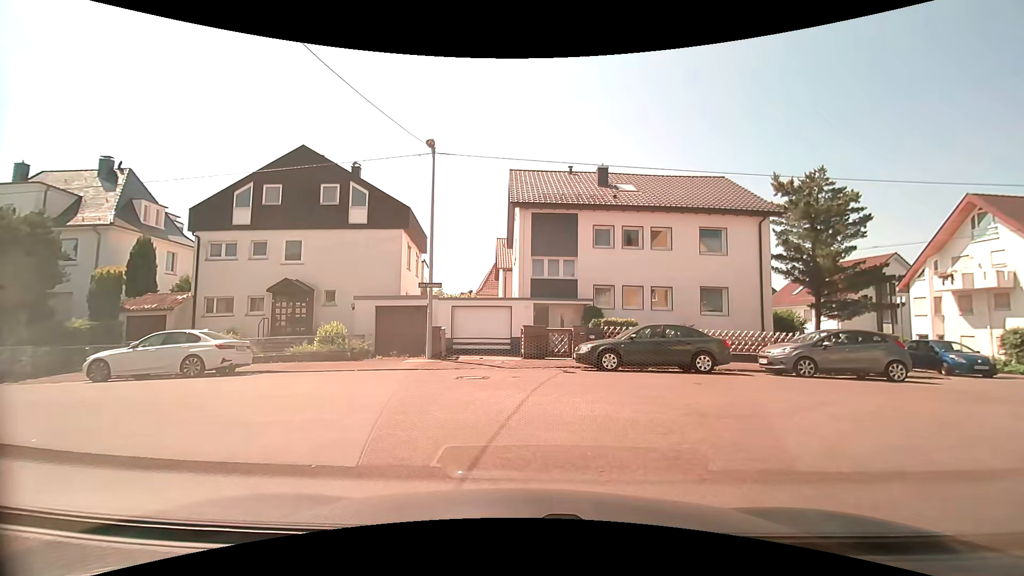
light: Day
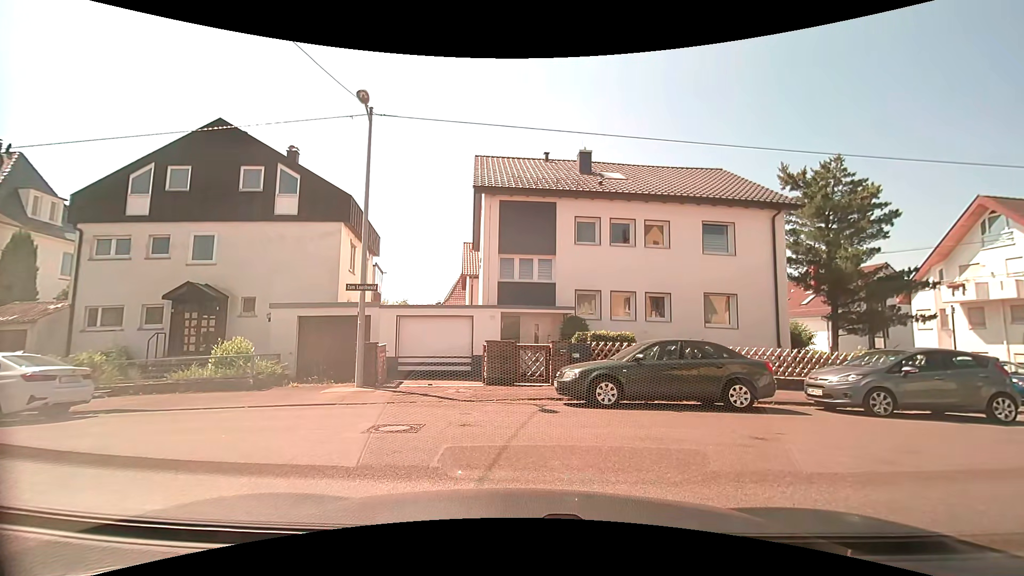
(+0.3, +4.4) m; +5°
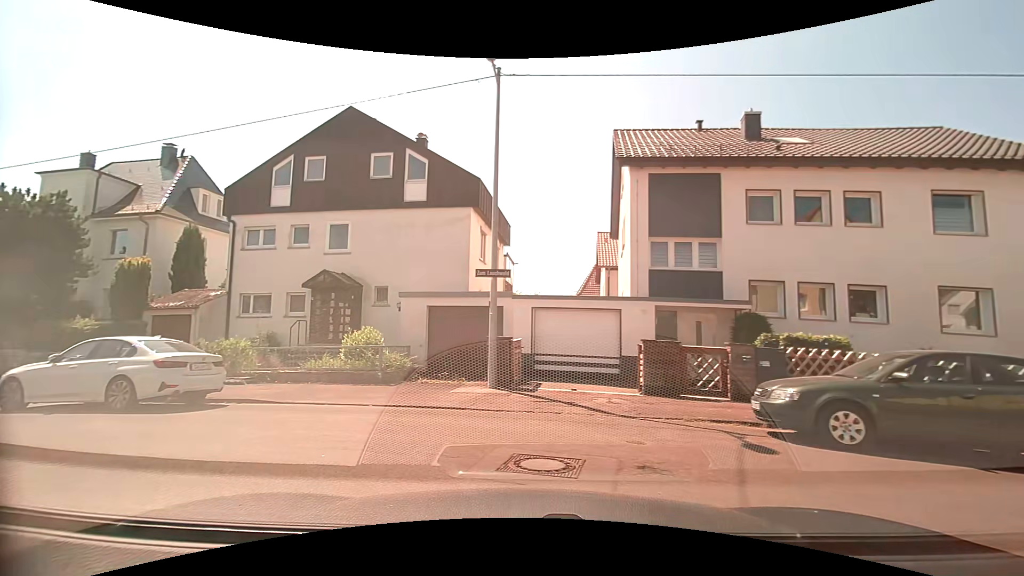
(-0.3, +2.5) m; -15°
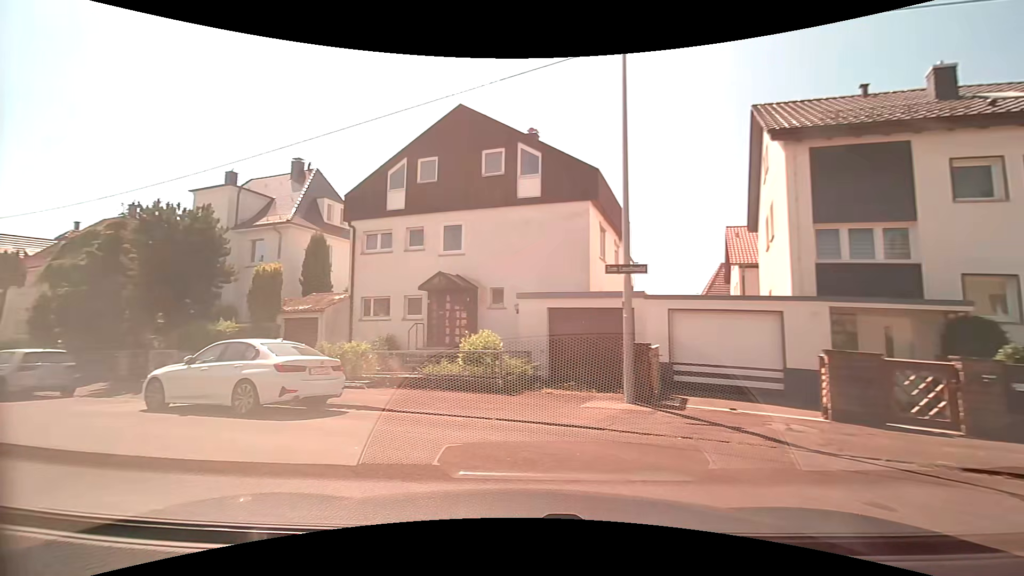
(-0.1, +1.6) m; -10°
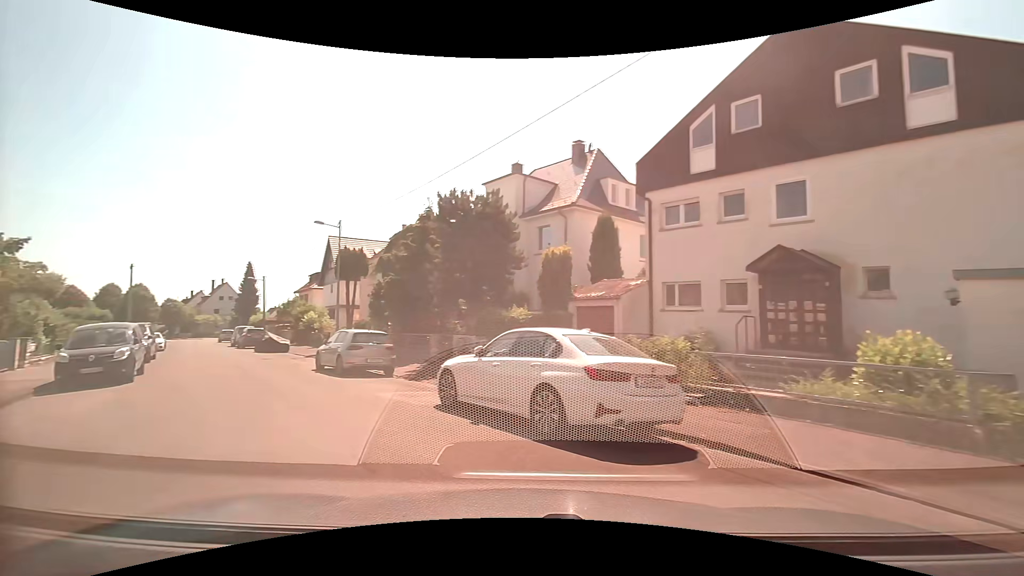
(-1.2, +3.8) m; -32°
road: residential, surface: asphalt
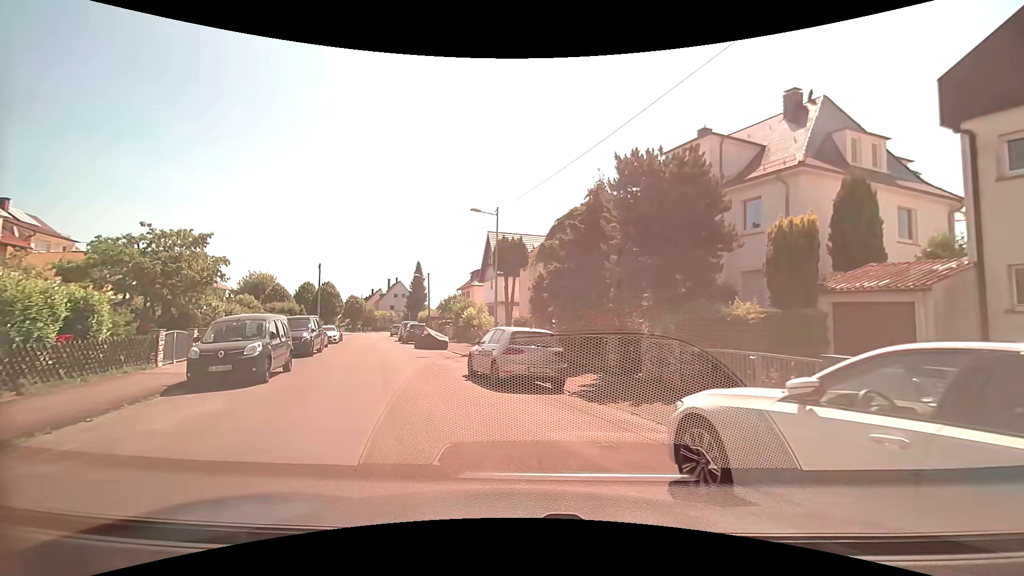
(-0.9, +4.5) m; -19°
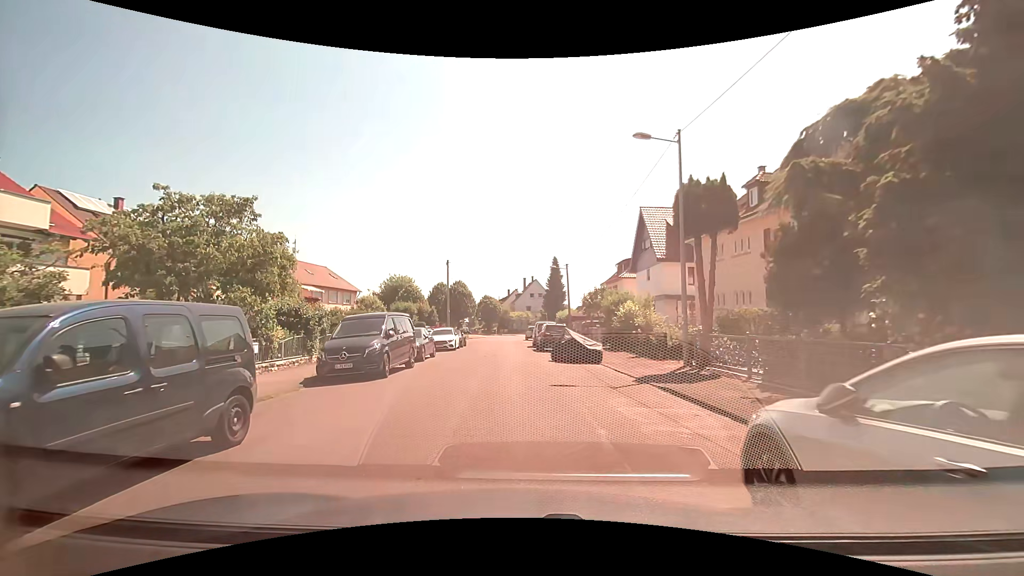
(-1.6, +10.7) m; -15°
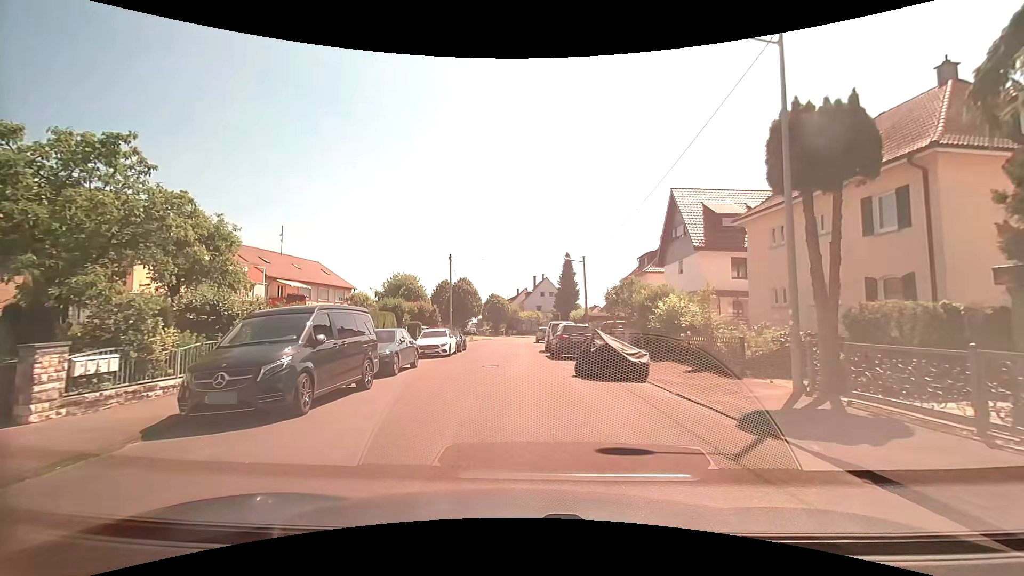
(-0.1, +6.1) m; -2°
